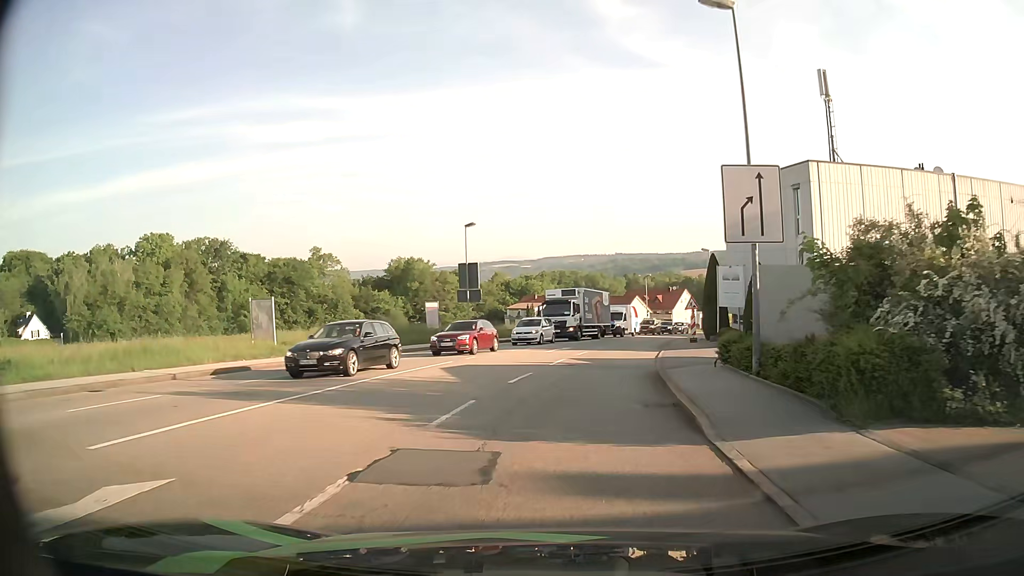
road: tertiary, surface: asphalt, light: Day
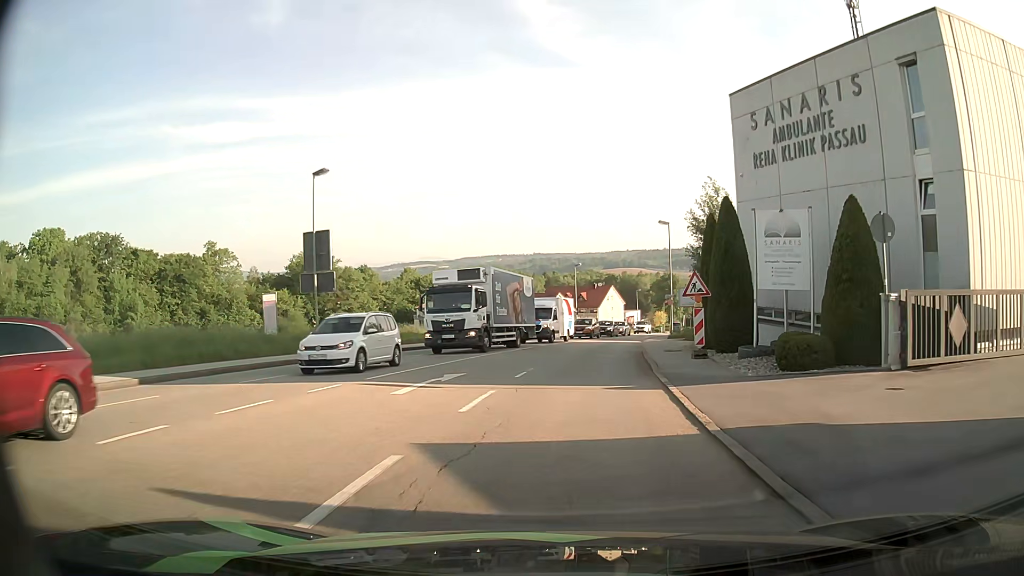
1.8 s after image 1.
(+1.1, +17.3) m; +7°
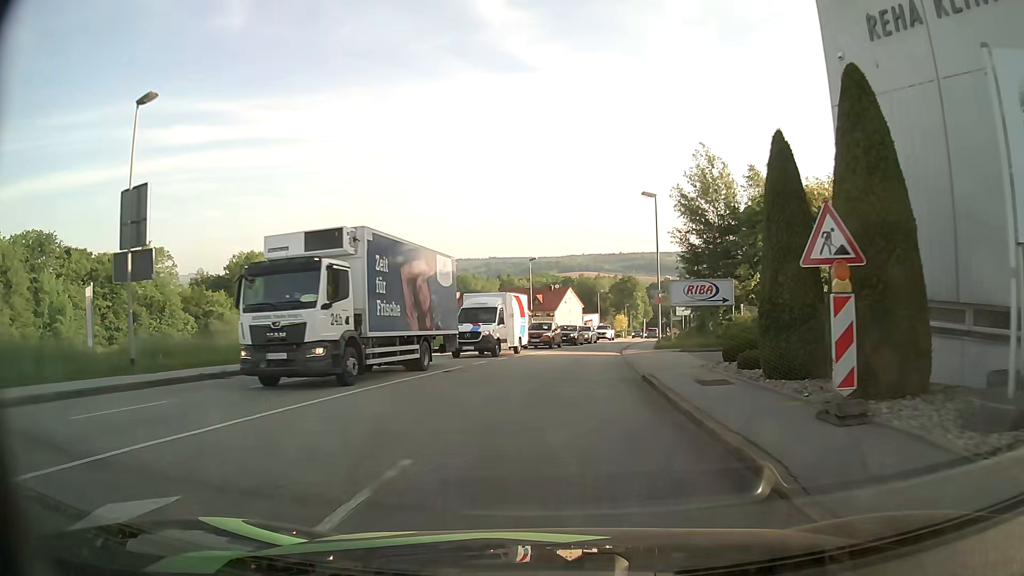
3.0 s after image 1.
(+0.4, +12.0) m; +4°
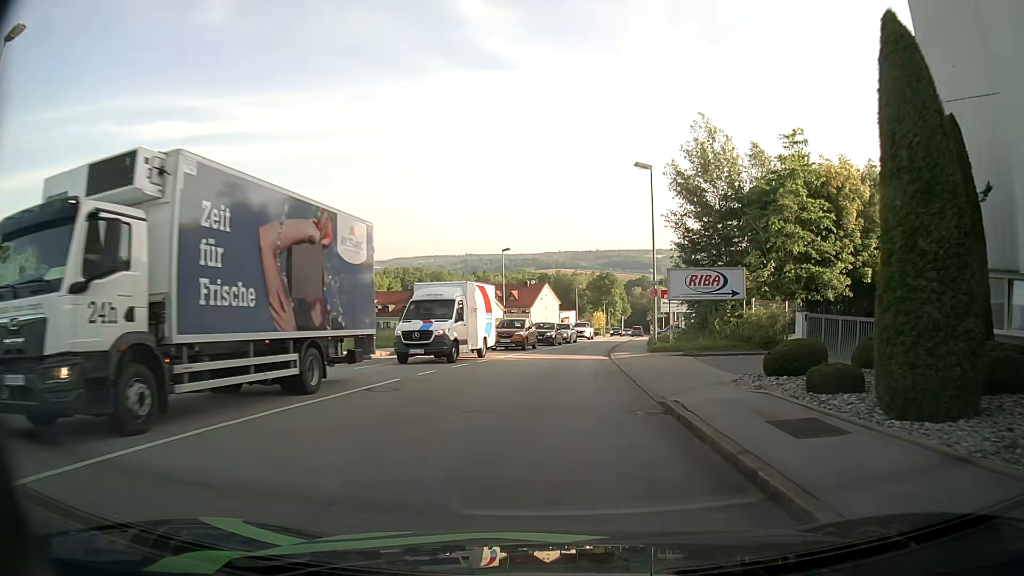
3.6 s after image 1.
(+0.1, +6.1) m; +1°
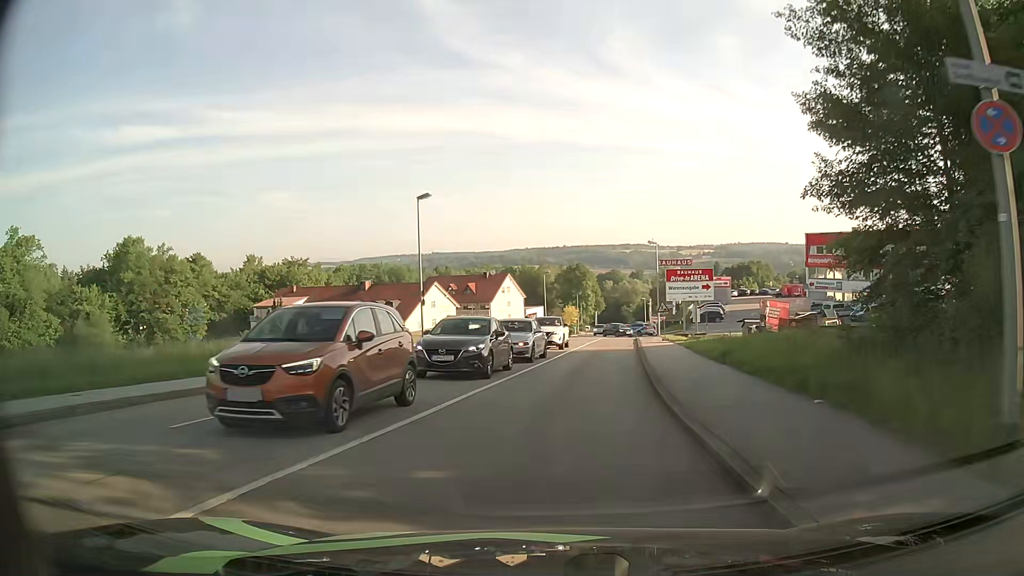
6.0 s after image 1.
(+1.4, +25.0) m; +4°
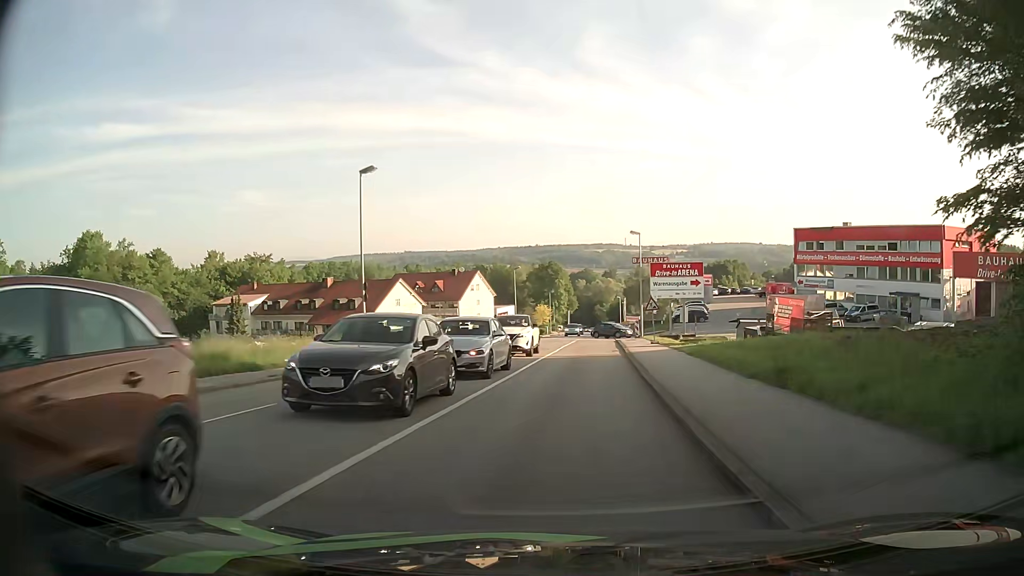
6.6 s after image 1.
(+0.1, +6.2) m; +2°
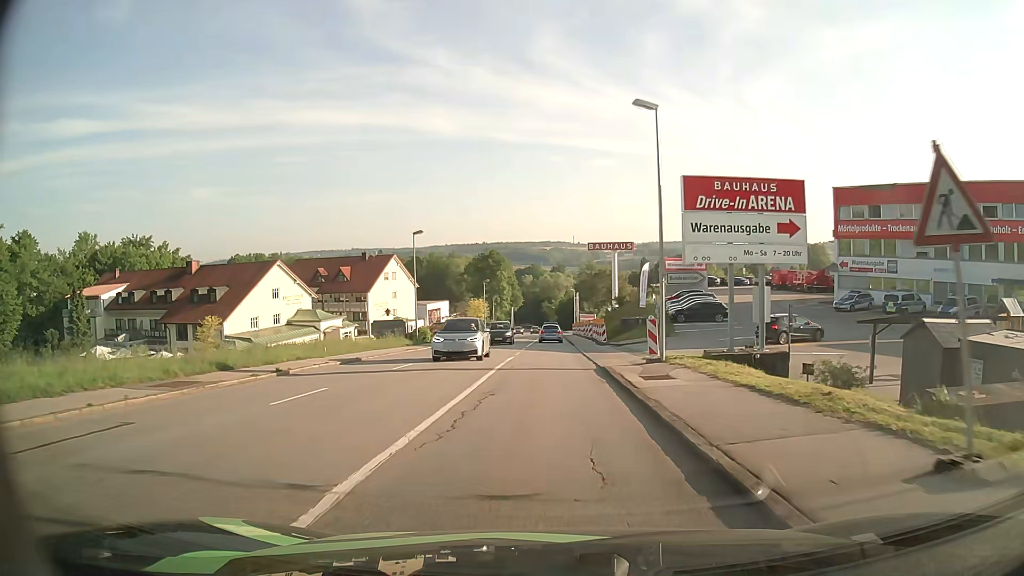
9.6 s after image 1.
(+1.9, +30.2) m; +5°
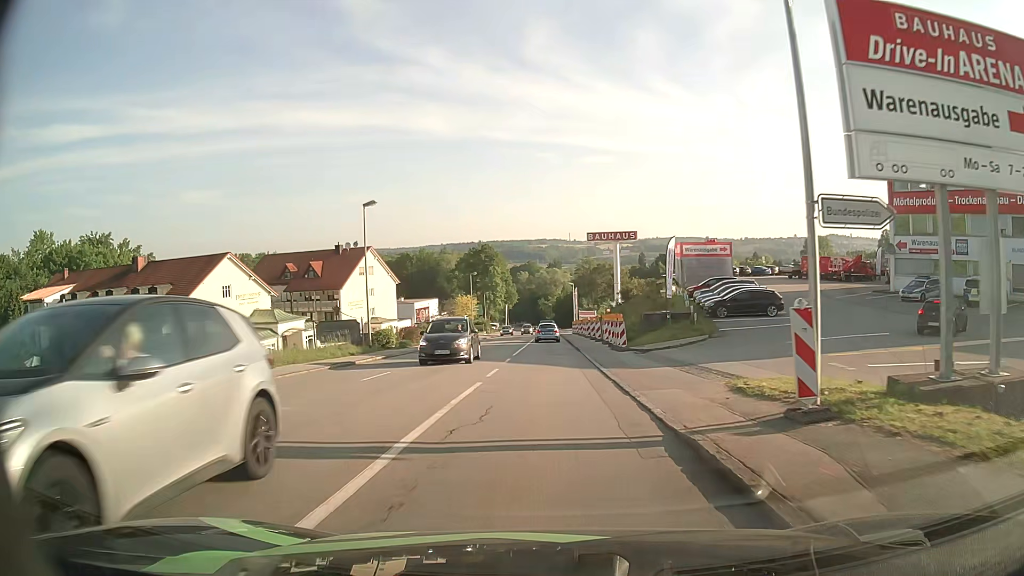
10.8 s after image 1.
(+0.1, +12.3) m; 0°
(0, +10) (0, +20) (0, +30) (0, +40) (0, +50) (0, +60) (0, +70) (0, +80) (0, +90) (0, +100) m
